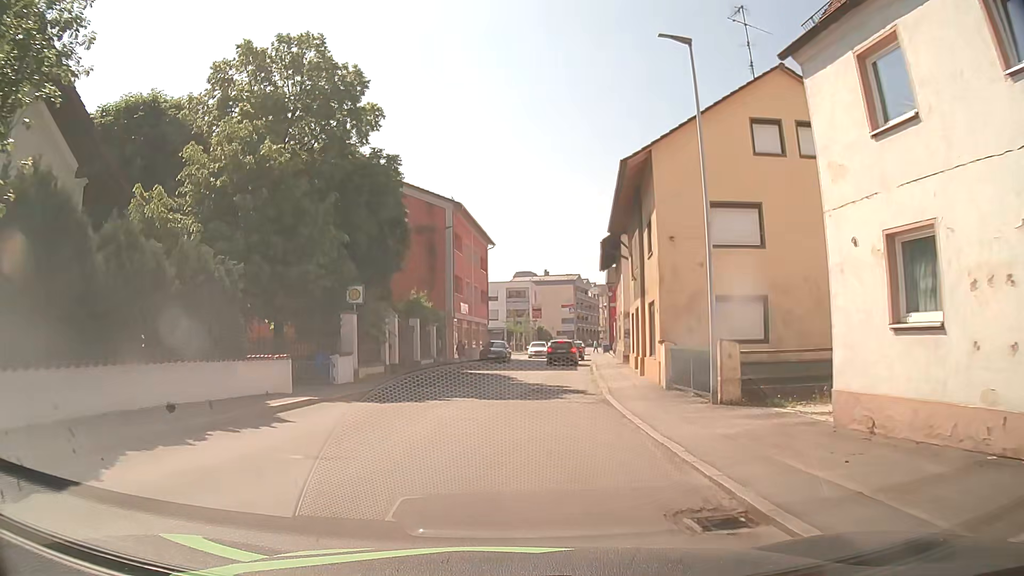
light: Day
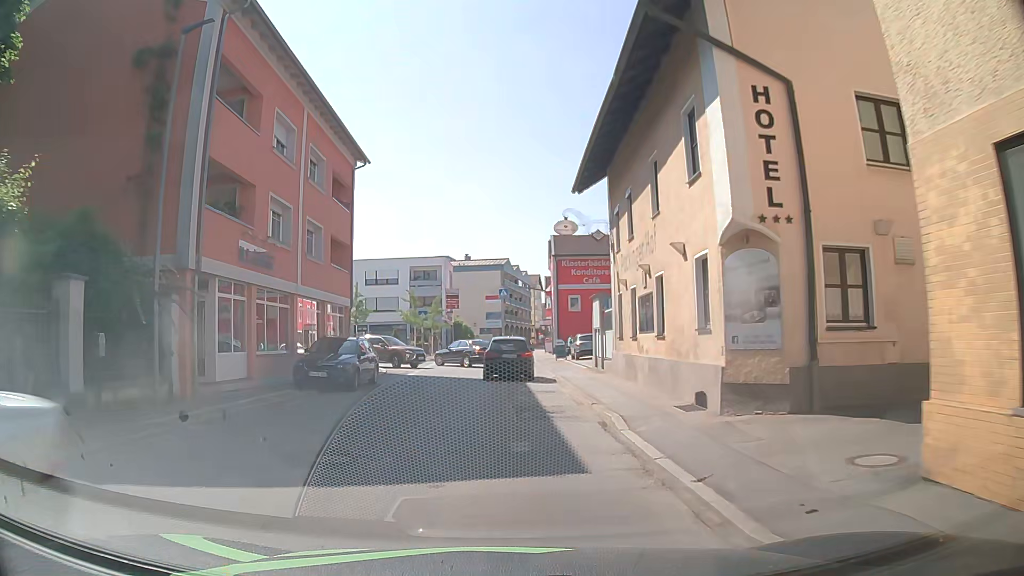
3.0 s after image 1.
(+1.8, +27.0) m; +7°
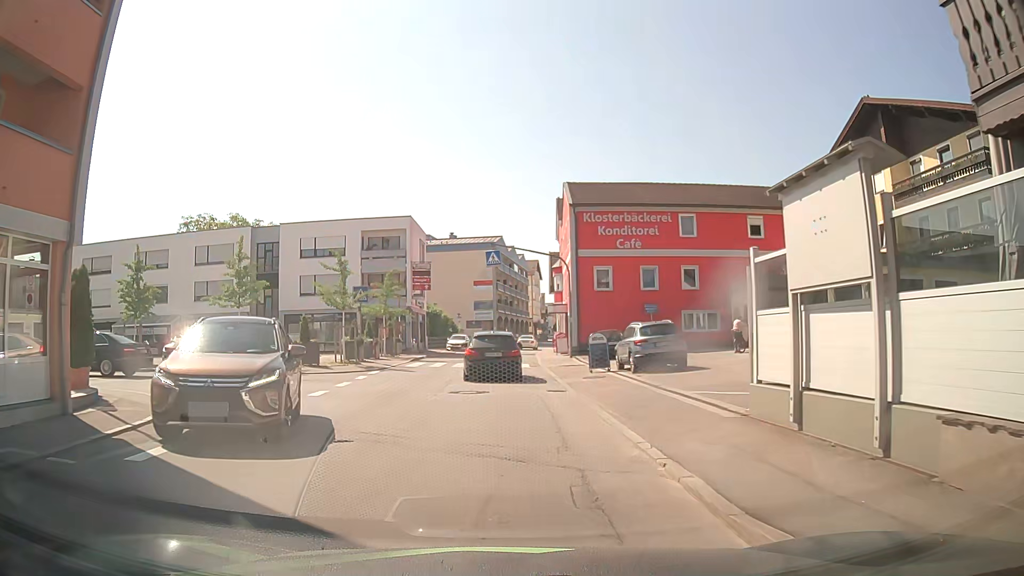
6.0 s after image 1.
(-0.1, +20.2) m; 0°
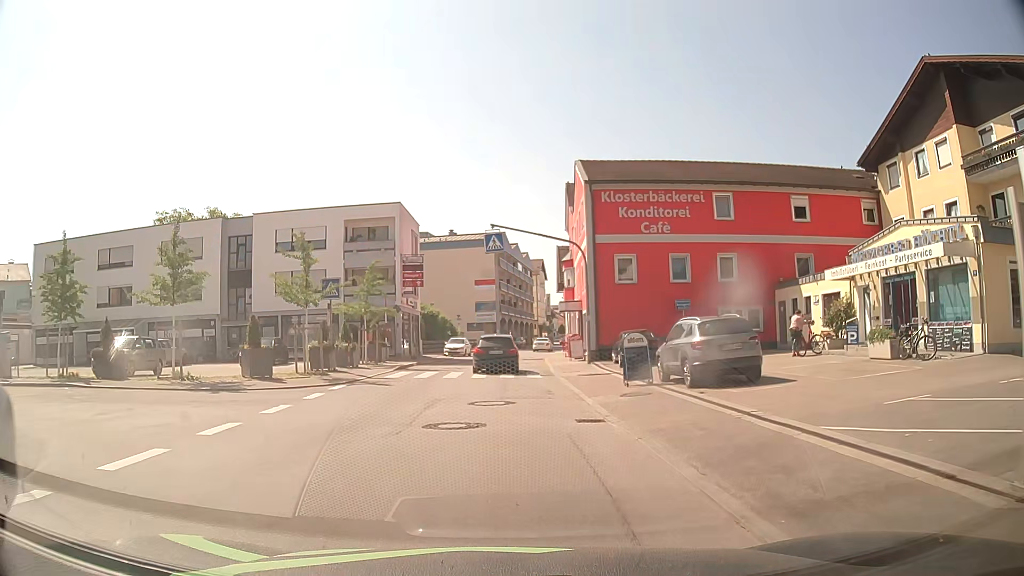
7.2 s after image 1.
(0.0, +6.1) m; -1°
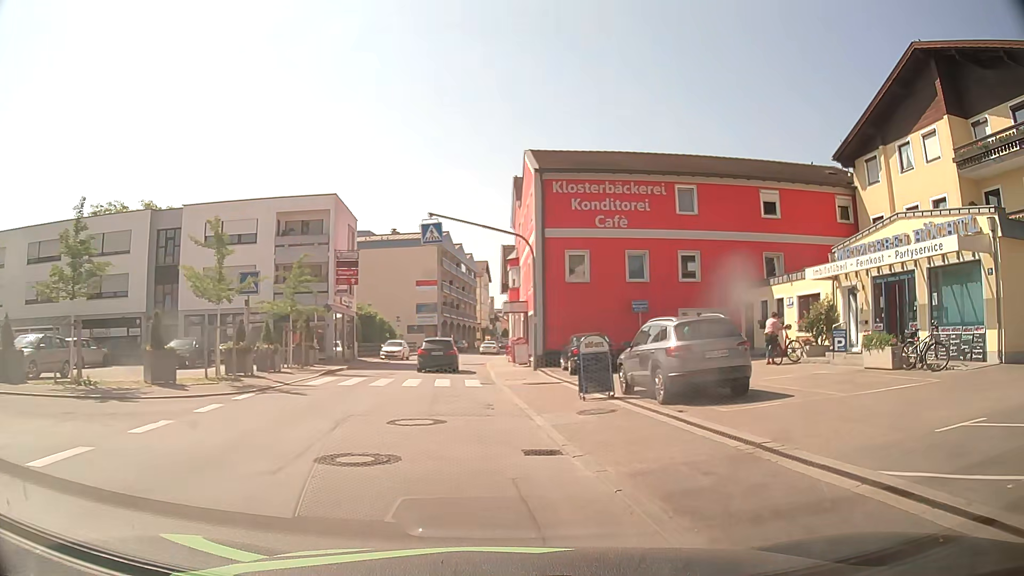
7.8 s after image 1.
(0.0, +2.9) m; +4°
